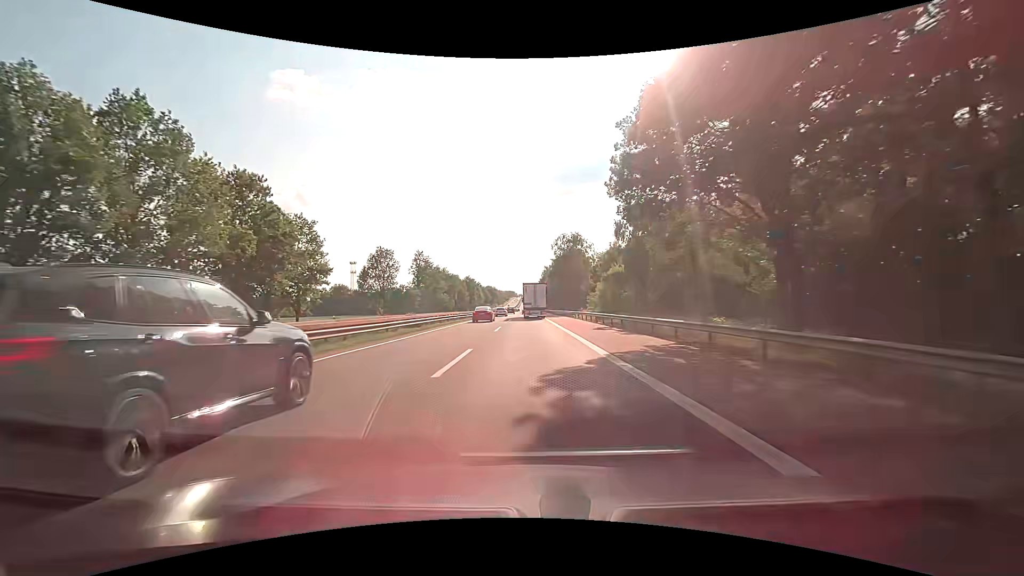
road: motorway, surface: asphalt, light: Day
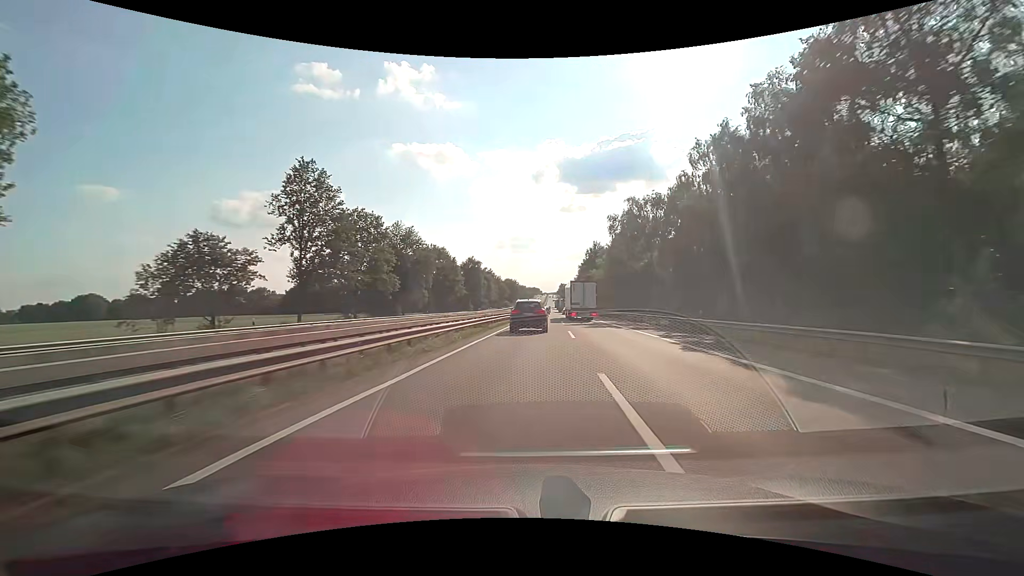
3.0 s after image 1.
(-2.7, +78.9) m; -3°
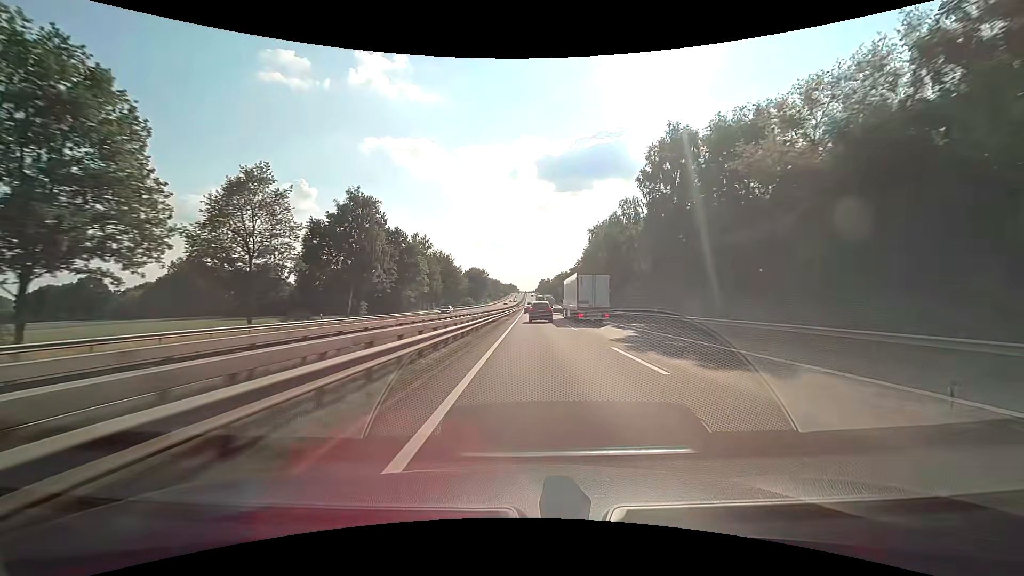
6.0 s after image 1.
(+2.7, +84.8) m; +3°
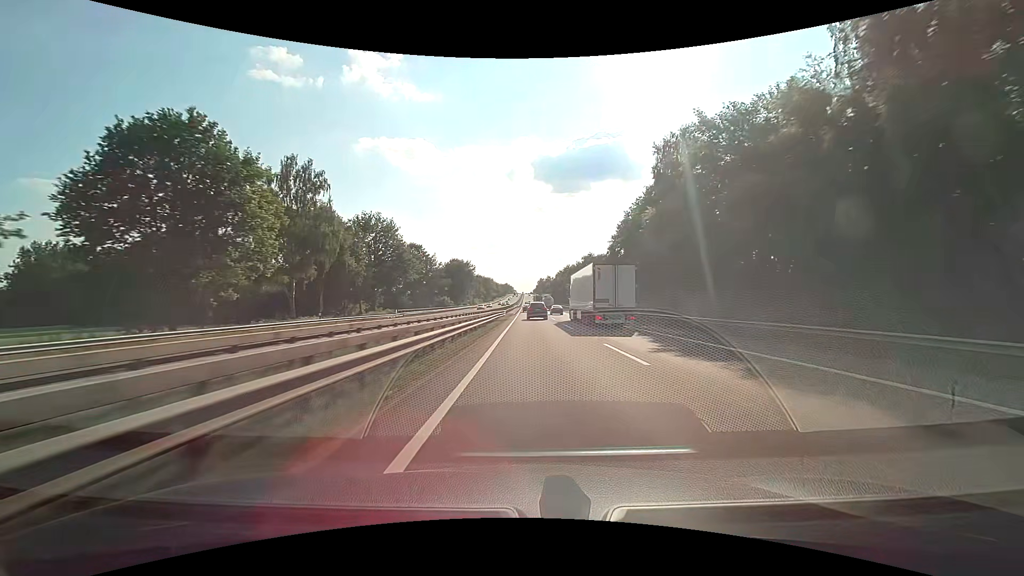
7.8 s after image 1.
(+0.2, +52.7) m; 0°
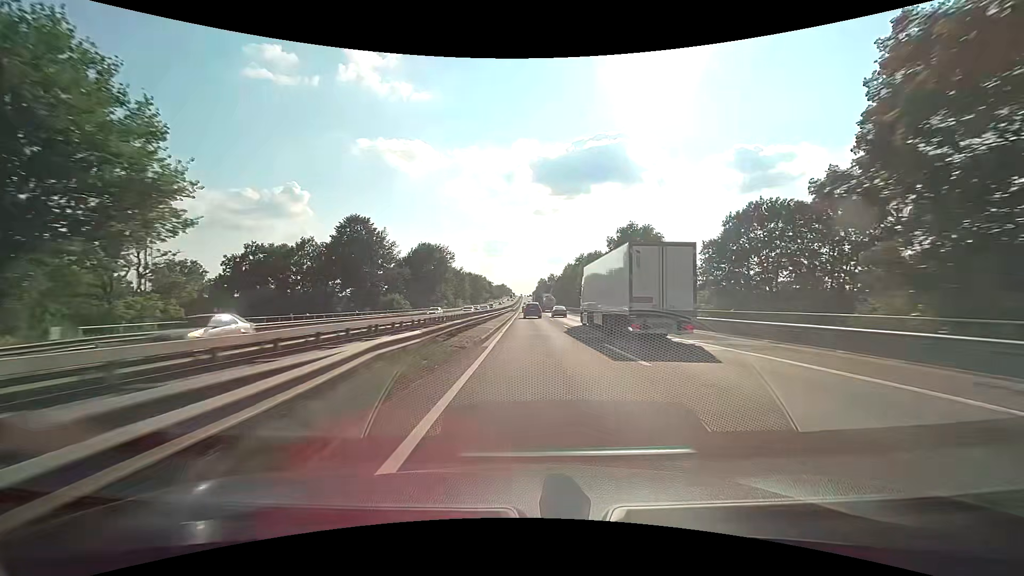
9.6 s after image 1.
(-0.1, +53.7) m; 0°
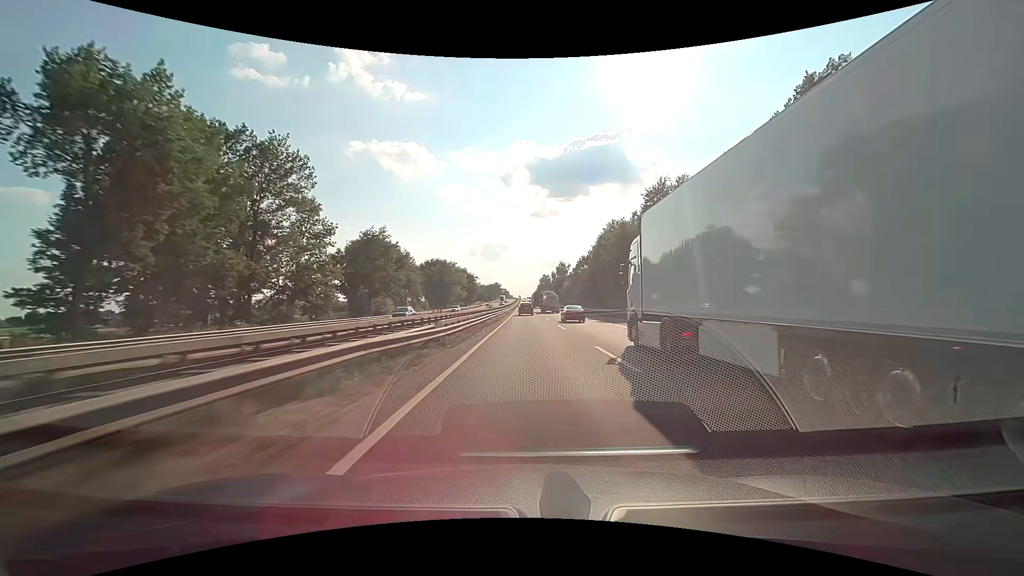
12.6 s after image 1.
(+0.1, +91.1) m; 0°
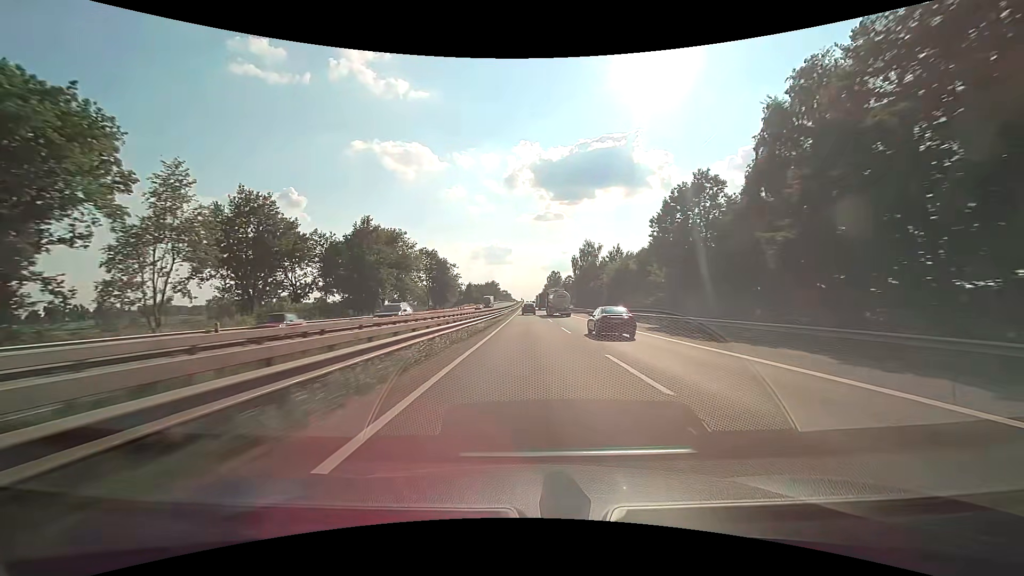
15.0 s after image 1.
(-0.5, +73.9) m; -1°
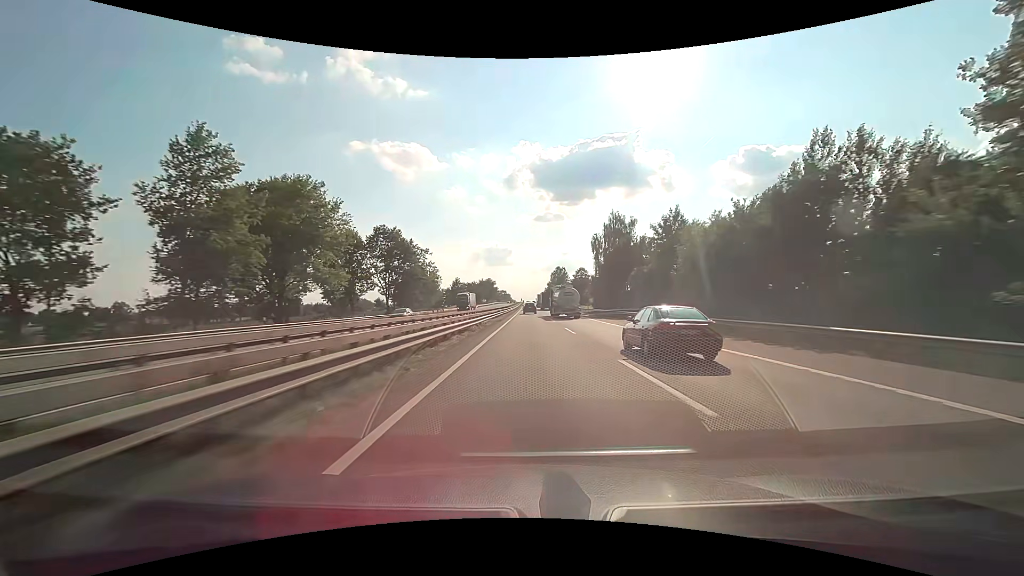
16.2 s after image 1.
(+0.1, +37.4) m; 0°
(0, +10) (0, +20) (0, +30) (0, +40) (0, +50) (0, +60) (0, +70) (0, +80) (0, +90) (0, +100) m
